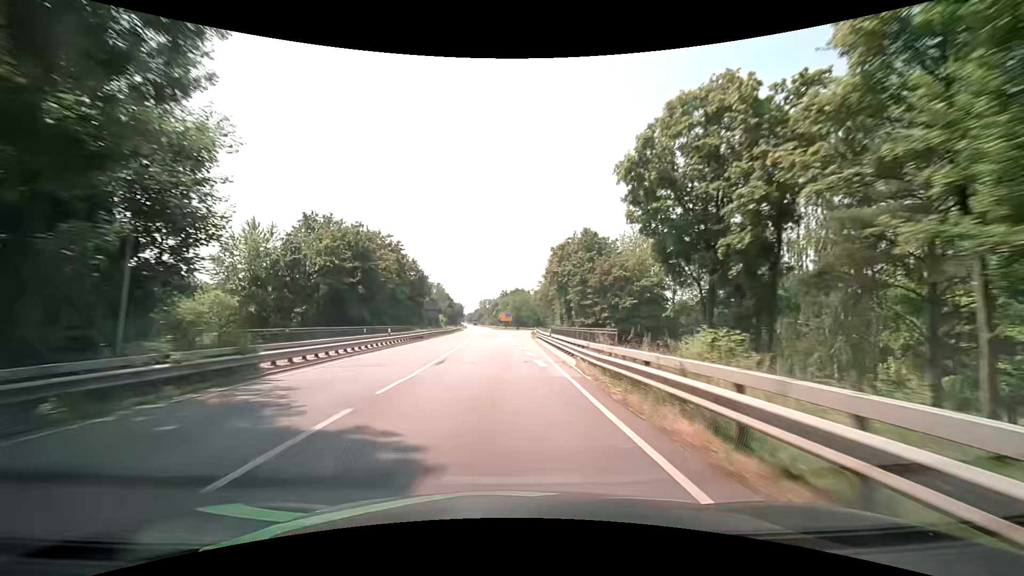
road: primary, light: Day
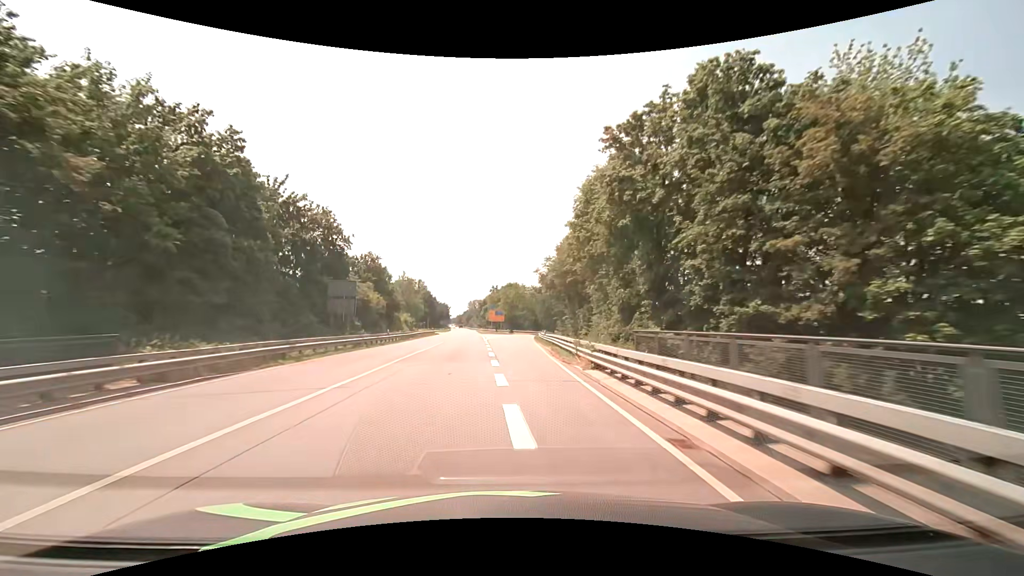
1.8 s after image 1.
(+0.5, +36.2) m; +1°
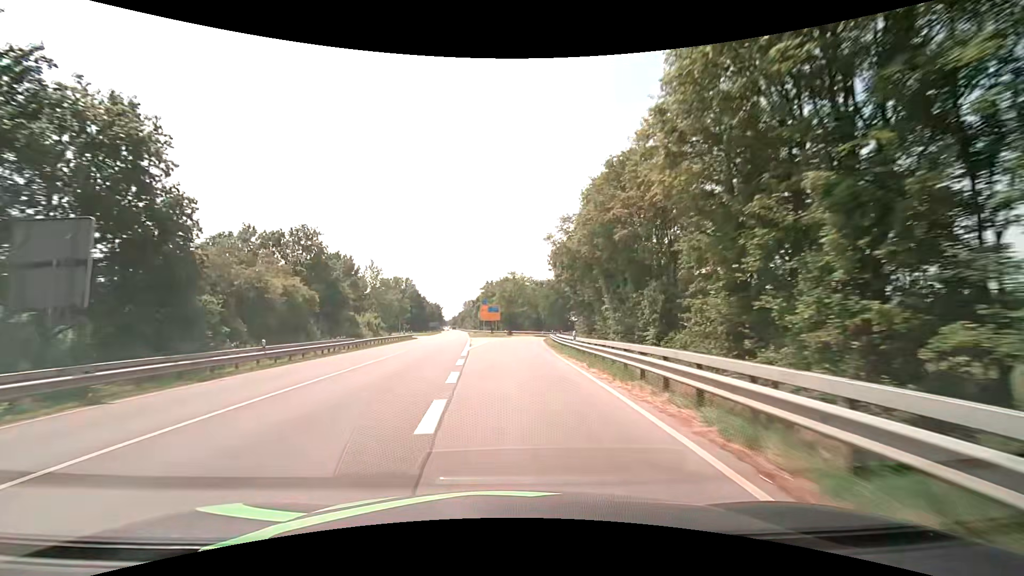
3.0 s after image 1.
(0.0, +23.1) m; 0°
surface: asphalt
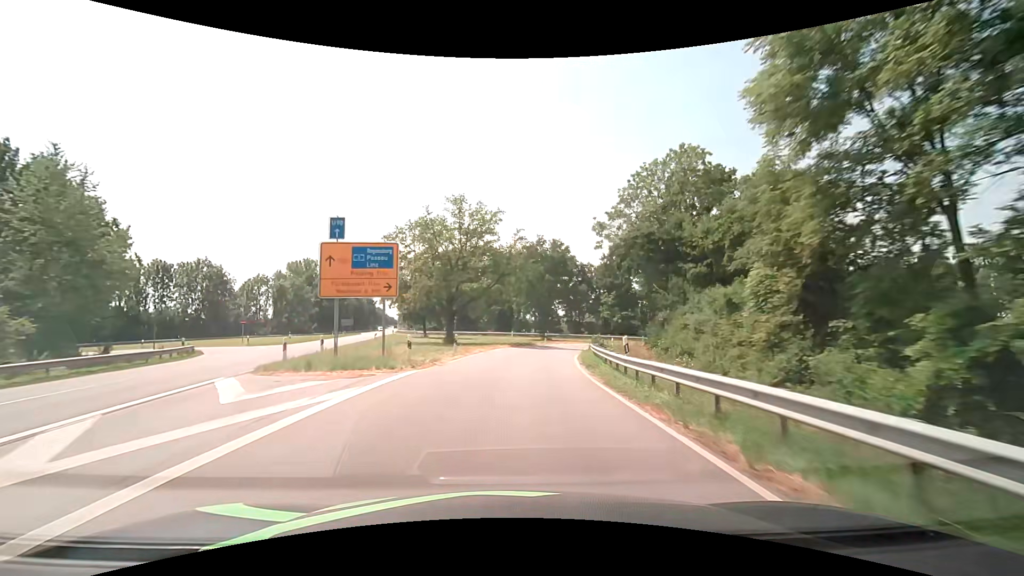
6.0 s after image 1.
(+1.2, +53.7) m; +5°
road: primary_link
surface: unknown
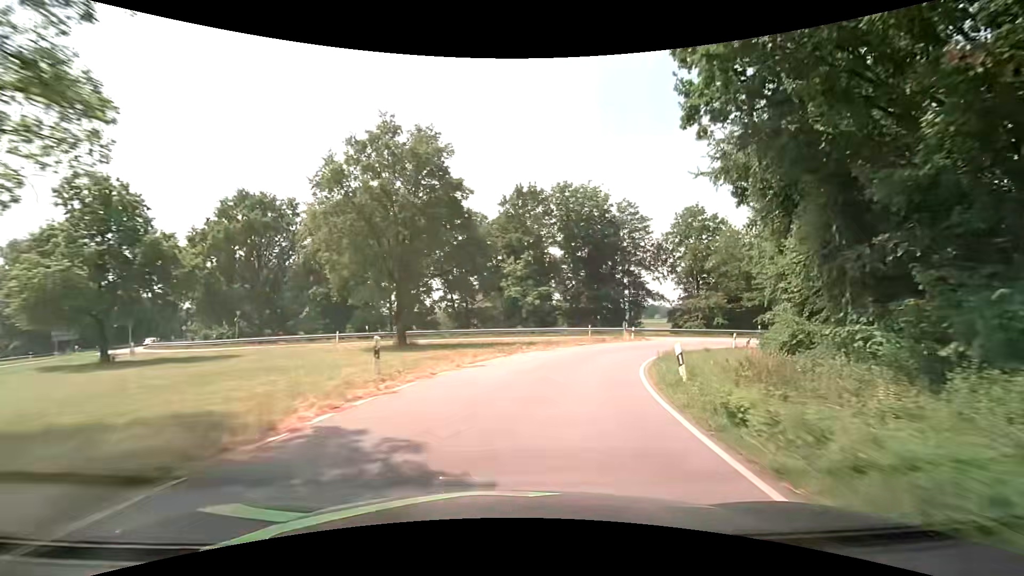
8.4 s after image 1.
(+3.4, +37.6) m; +14°
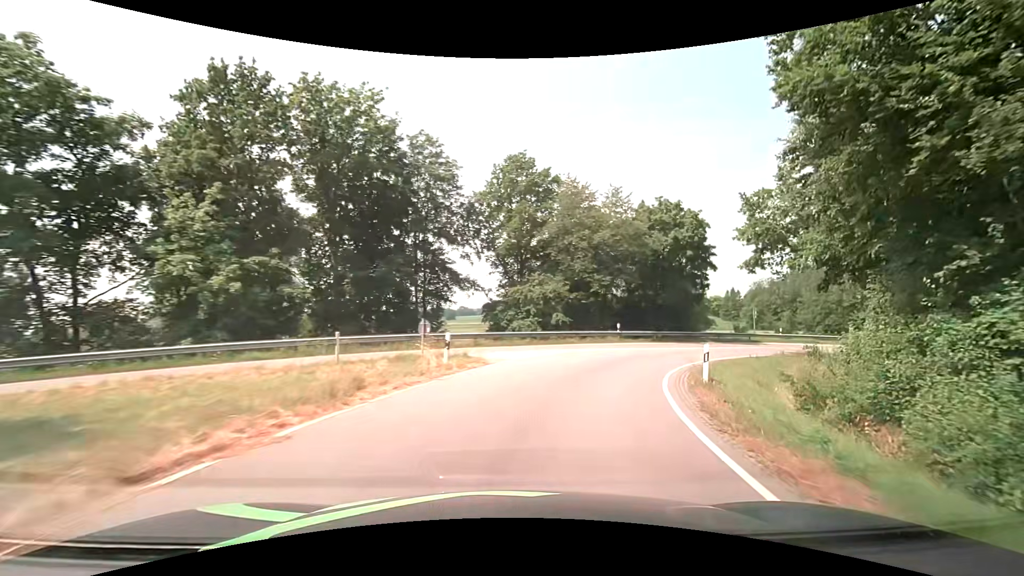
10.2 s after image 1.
(+4.4, +23.5) m; +24°
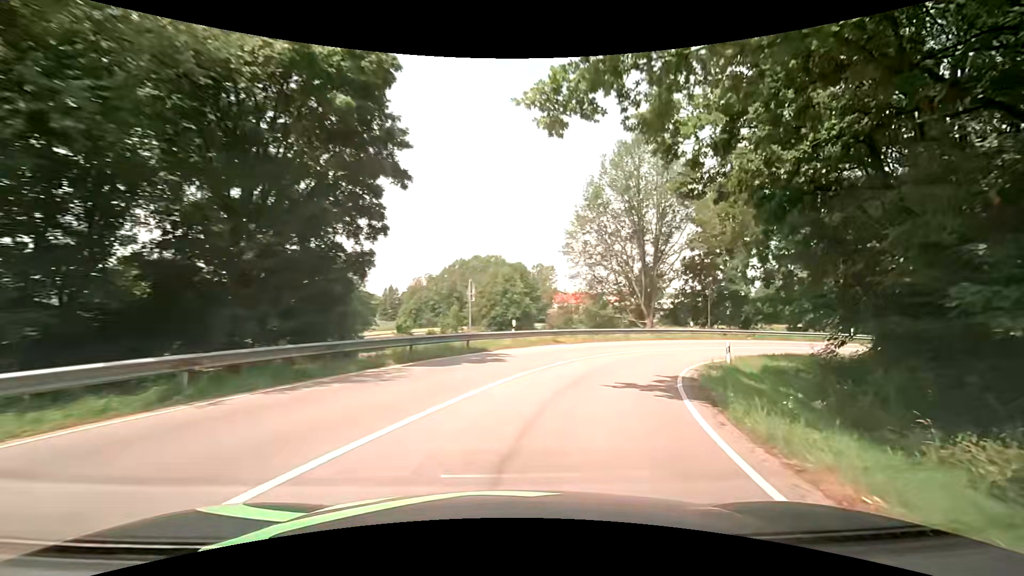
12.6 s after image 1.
(+9.2, +27.0) m; +39°
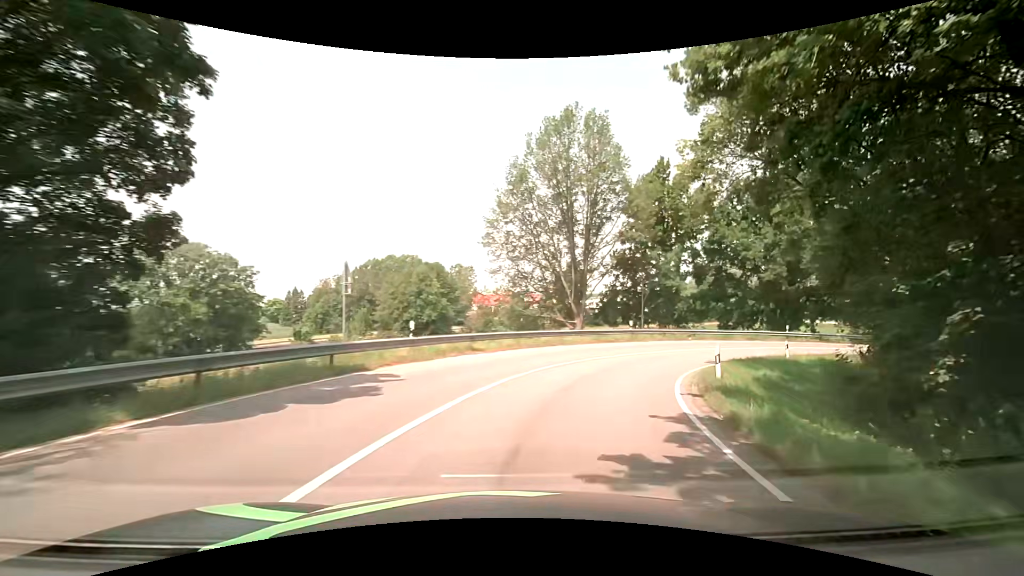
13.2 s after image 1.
(+0.5, +7.0) m; +8°
(+1, +10) (+5, +19) (+10, +28) (+18, +34) (+26, +39) (+36, +42) (+46, +44) (+56, +45) (+66, +45) (+76, +45) m
